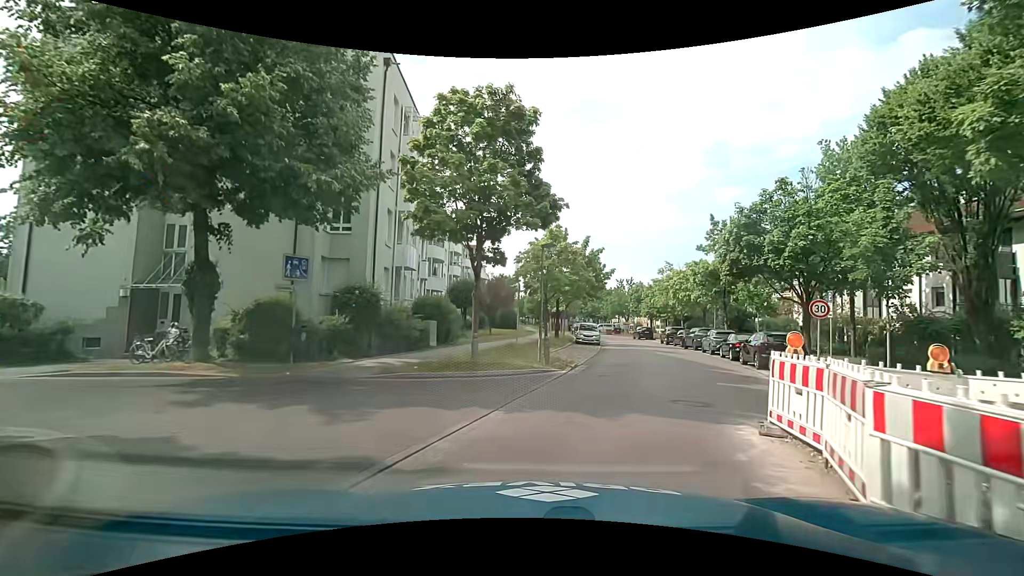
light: Day
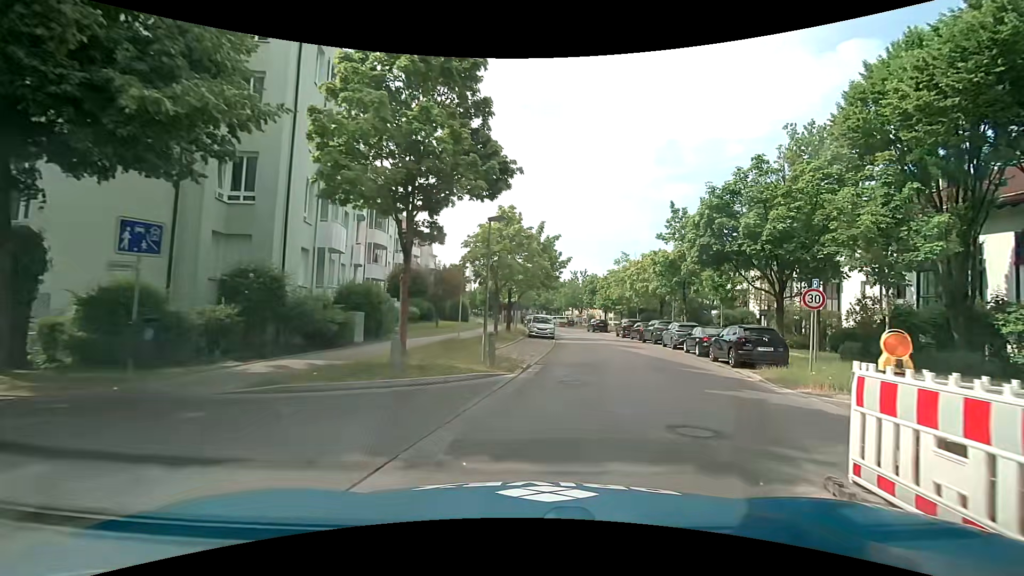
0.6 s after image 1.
(+0.1, +3.3) m; +6°
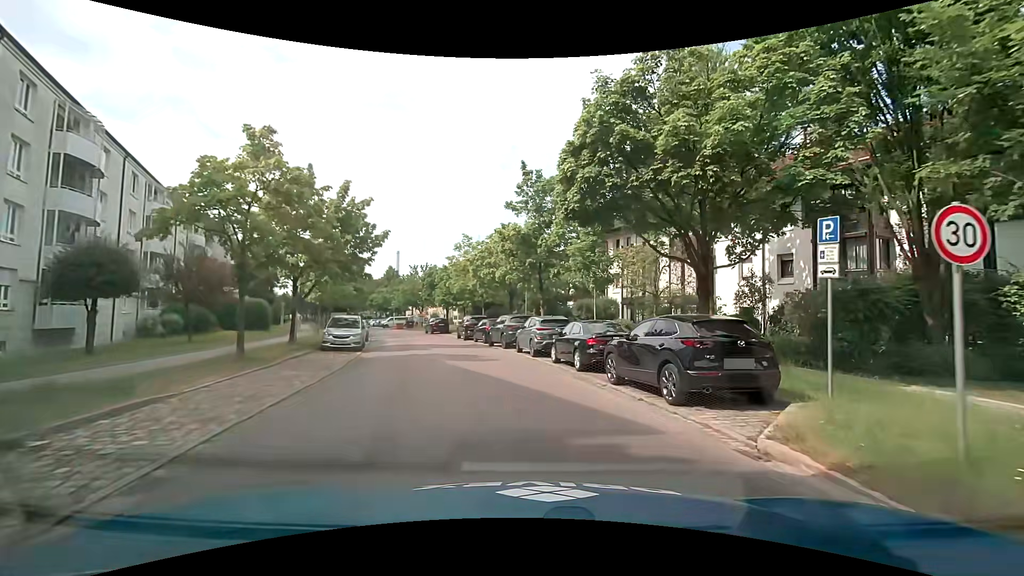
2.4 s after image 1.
(+1.8, +10.8) m; +16°
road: residential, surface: asphalt
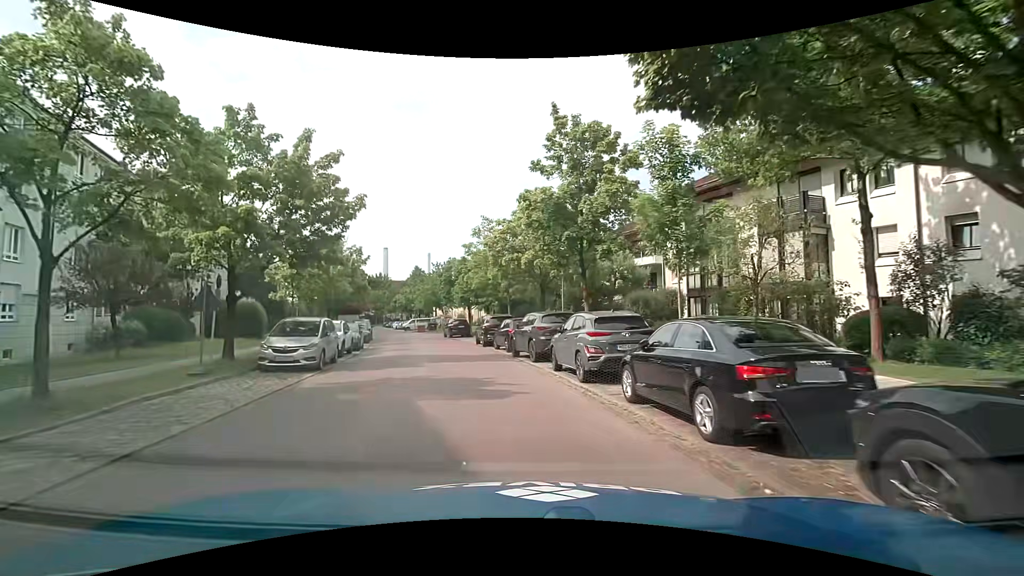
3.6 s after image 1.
(-0.2, +8.1) m; -4°
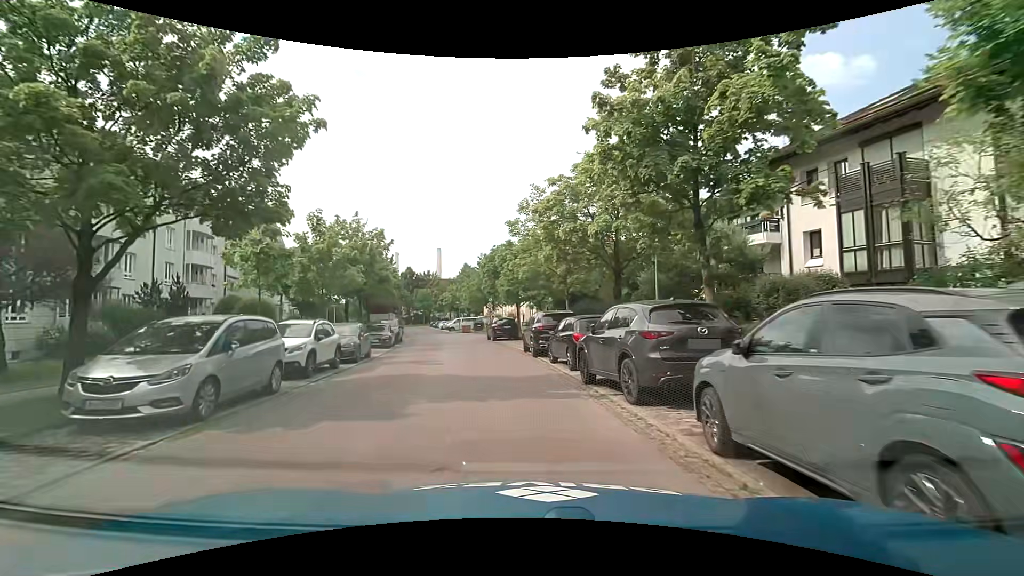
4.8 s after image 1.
(-0.4, +8.4) m; -4°
